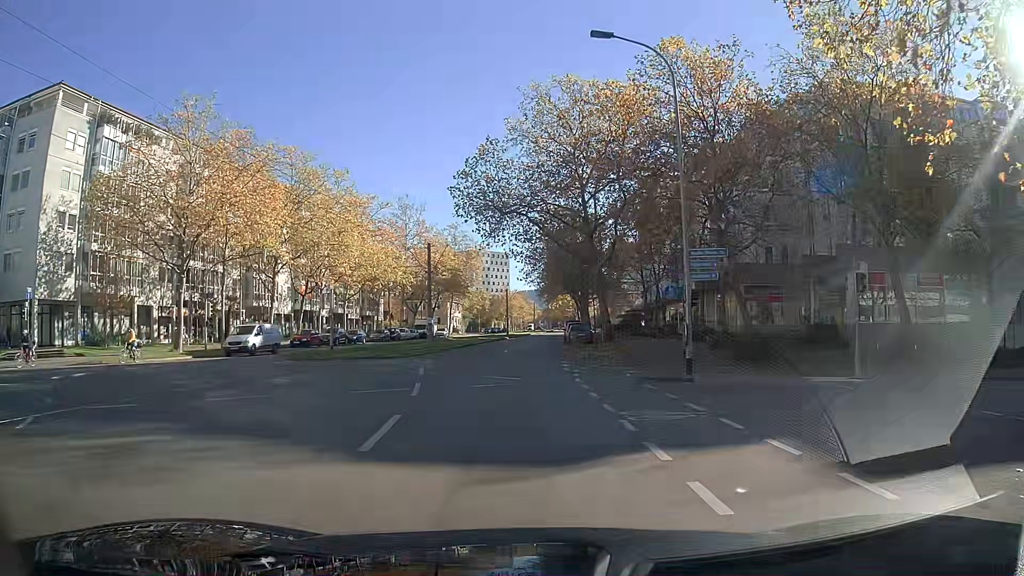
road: tertiary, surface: asphalt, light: Day
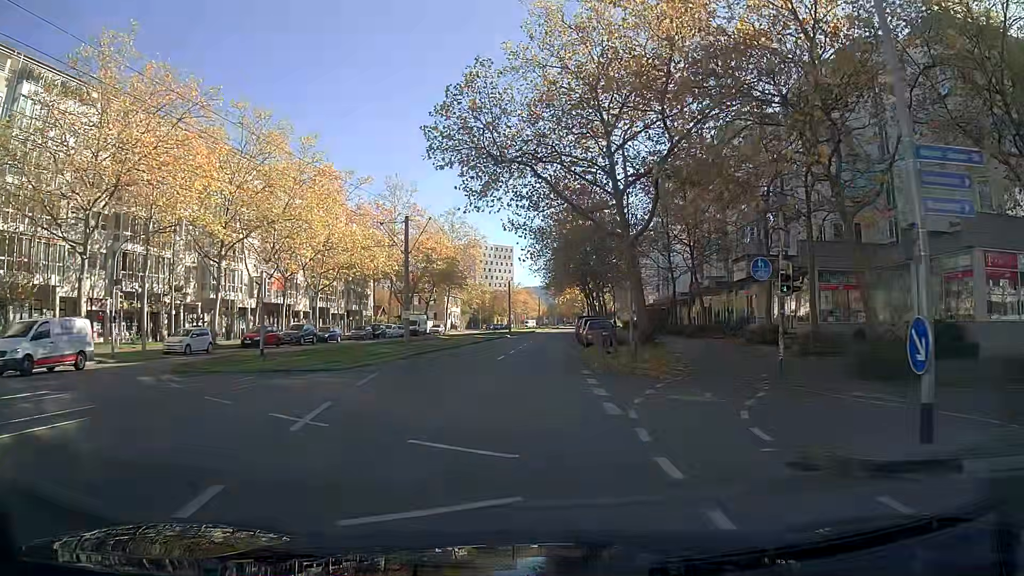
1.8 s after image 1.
(+0.3, +11.0) m; +2°
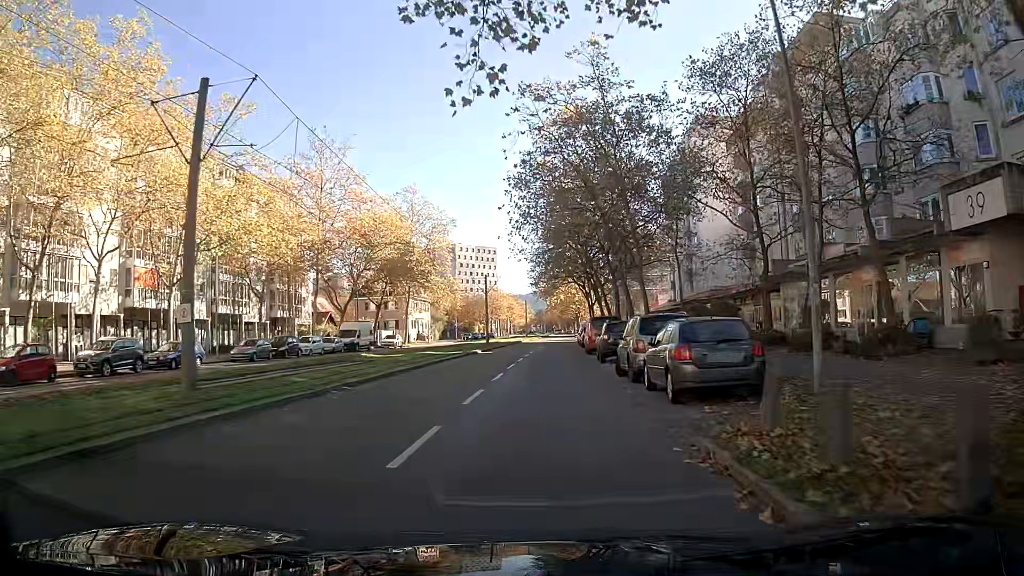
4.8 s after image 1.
(+0.2, +24.3) m; +1°
